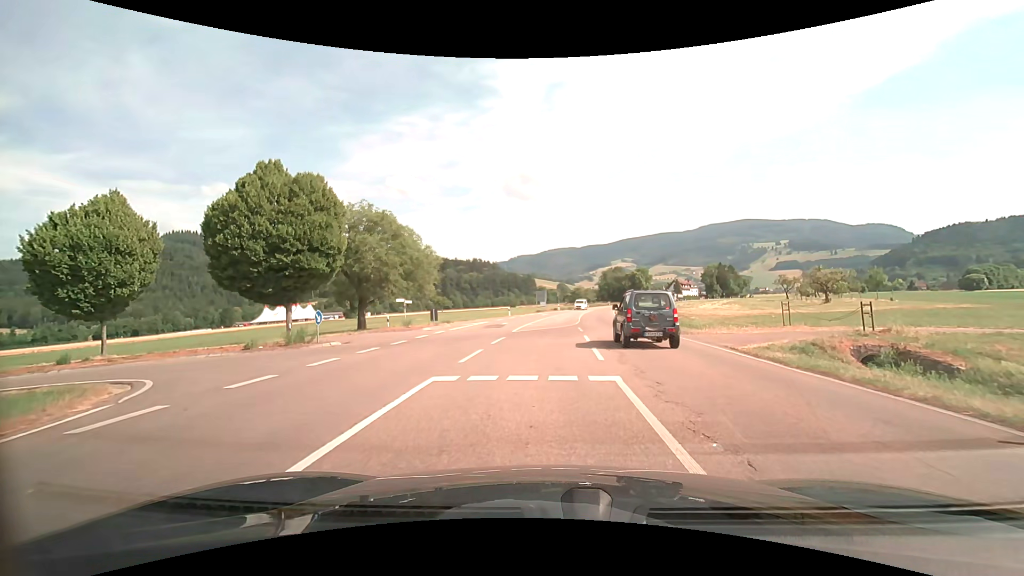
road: secondary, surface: asphalt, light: Day
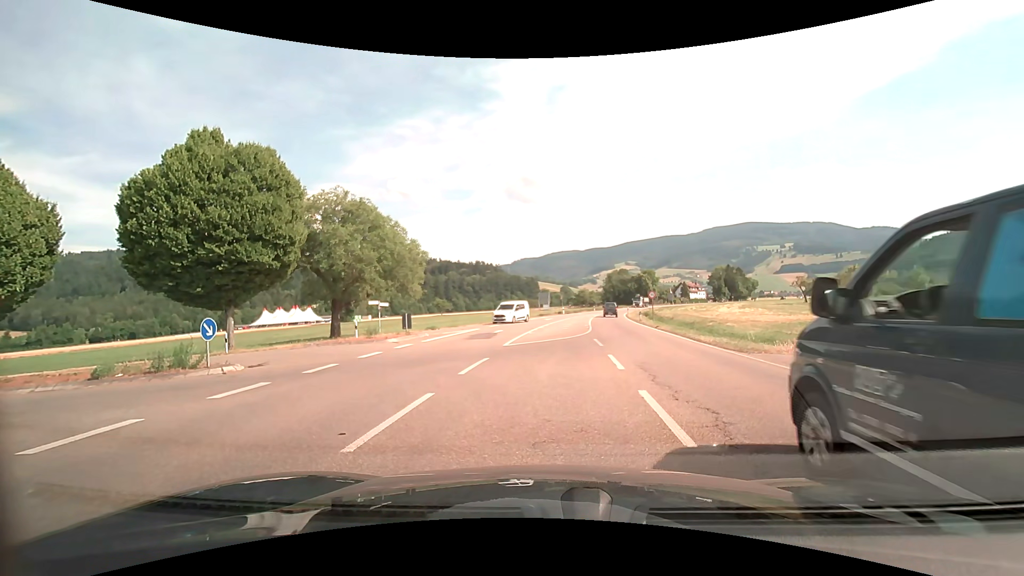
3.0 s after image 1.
(-0.1, +6.5) m; -2°
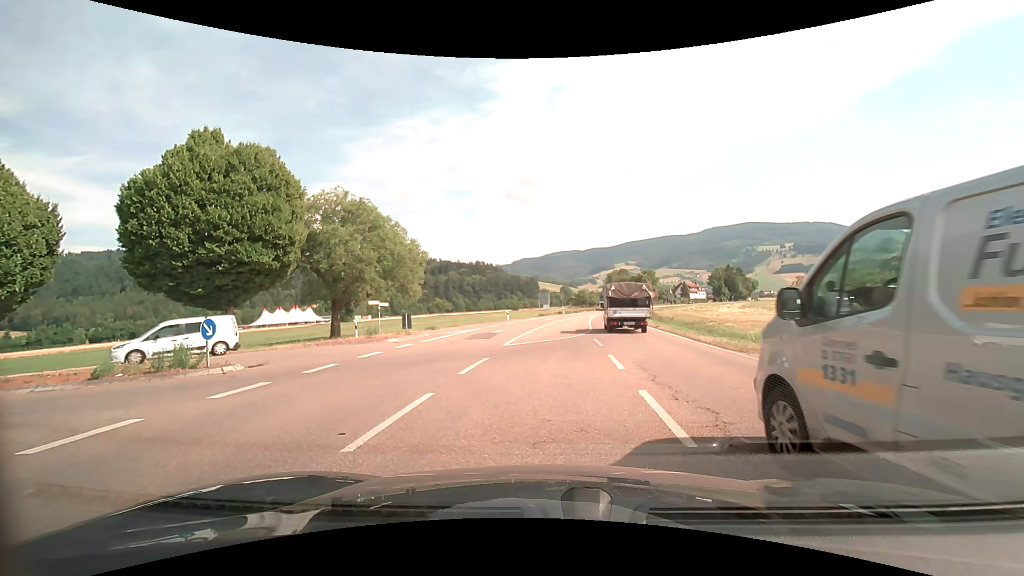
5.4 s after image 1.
(0.0, +0.1) m; 0°
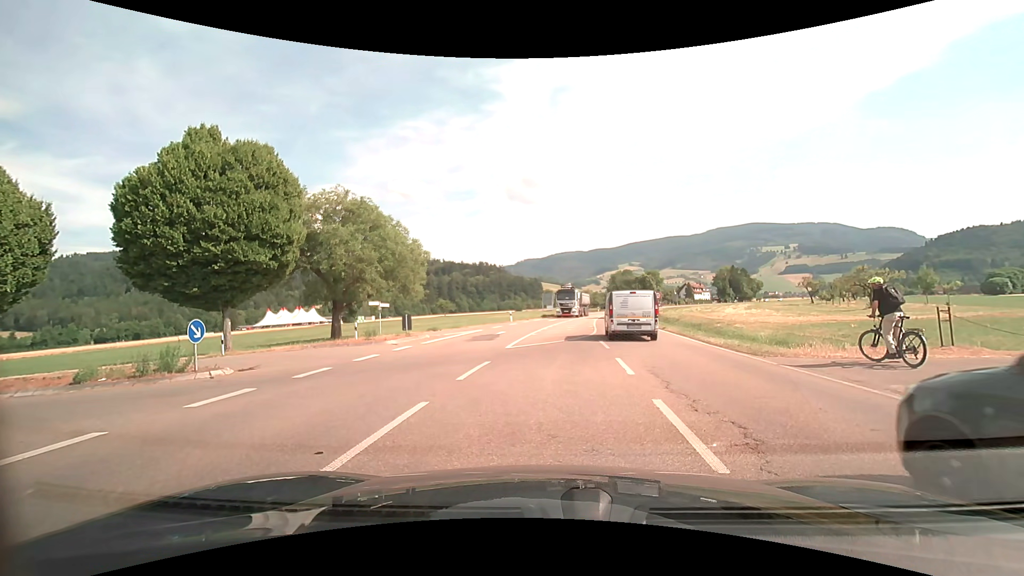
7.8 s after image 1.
(0.0, +0.6) m; 0°
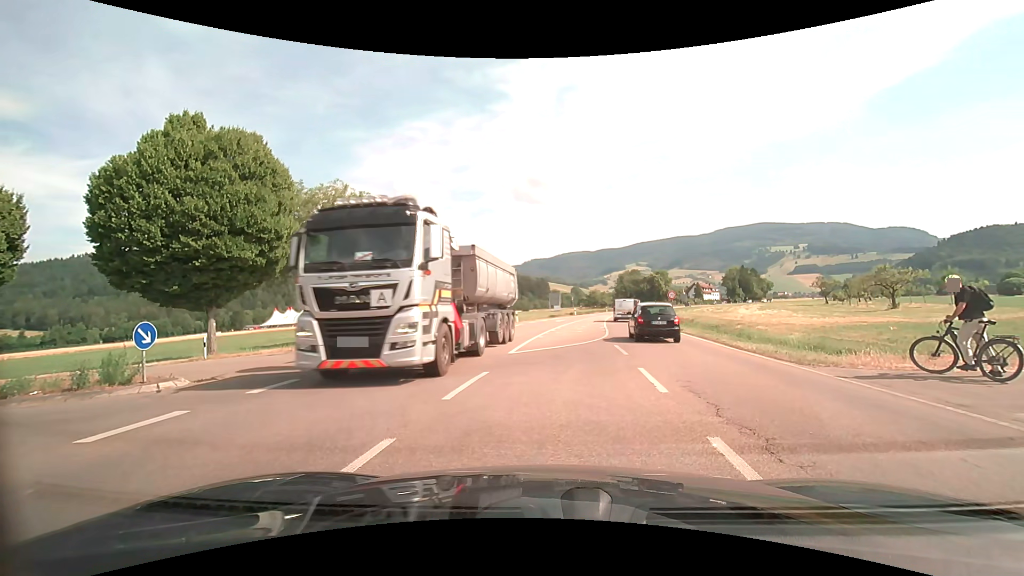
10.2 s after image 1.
(0.0, +2.0) m; 0°
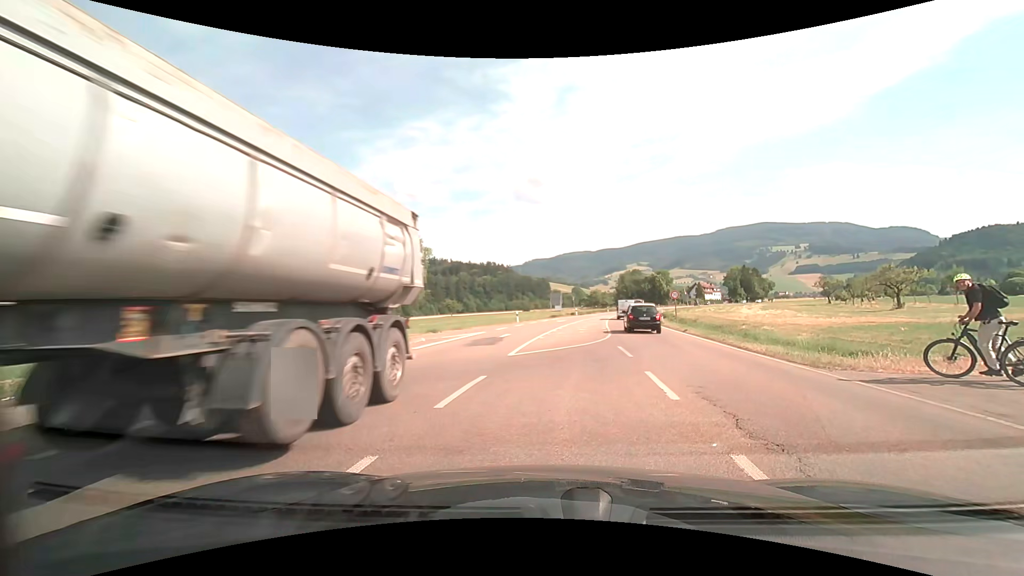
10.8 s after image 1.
(0.0, +0.6) m; 0°
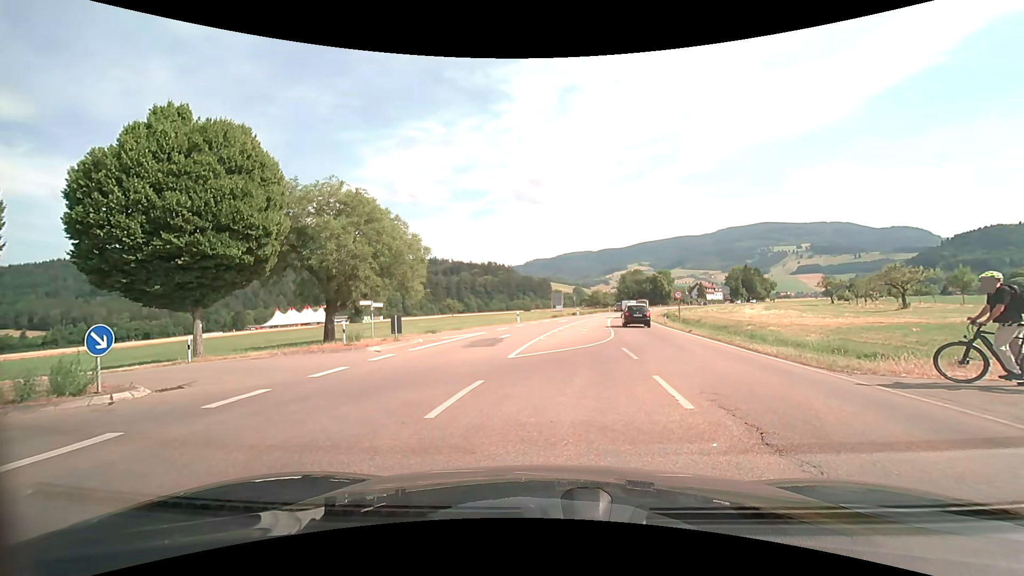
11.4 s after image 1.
(0.0, +0.6) m; 0°
